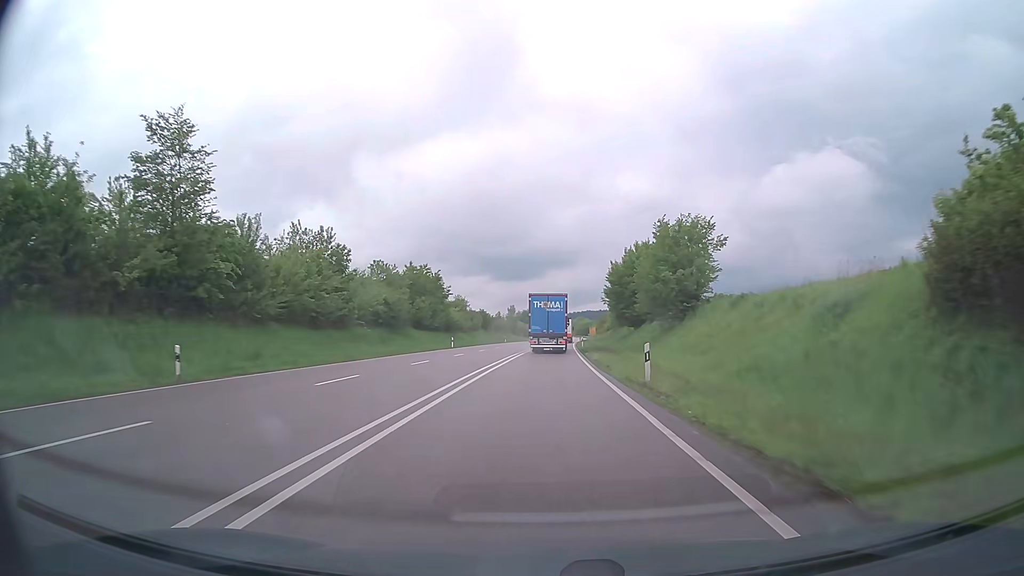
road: primary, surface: asphalt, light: Day
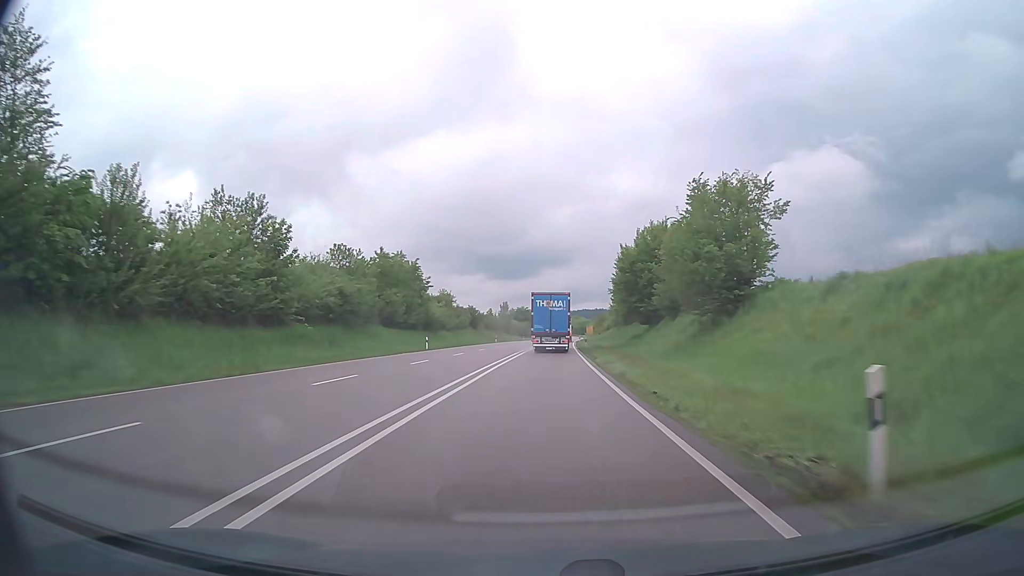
(+0.1, +12.3) m; 0°
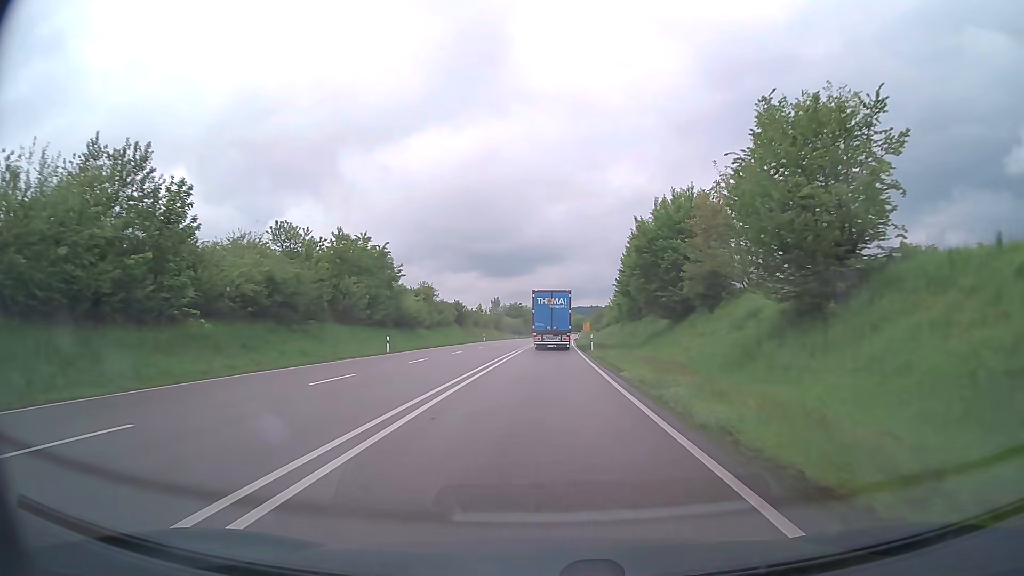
(+0.1, +12.3) m; +1°
(0, +10) (0, +20) (0, +30) (0, +40) (+1, +50) (+1, +60) (+1, +70) (+2, +80) (+2, +90) (+3, +100) m
